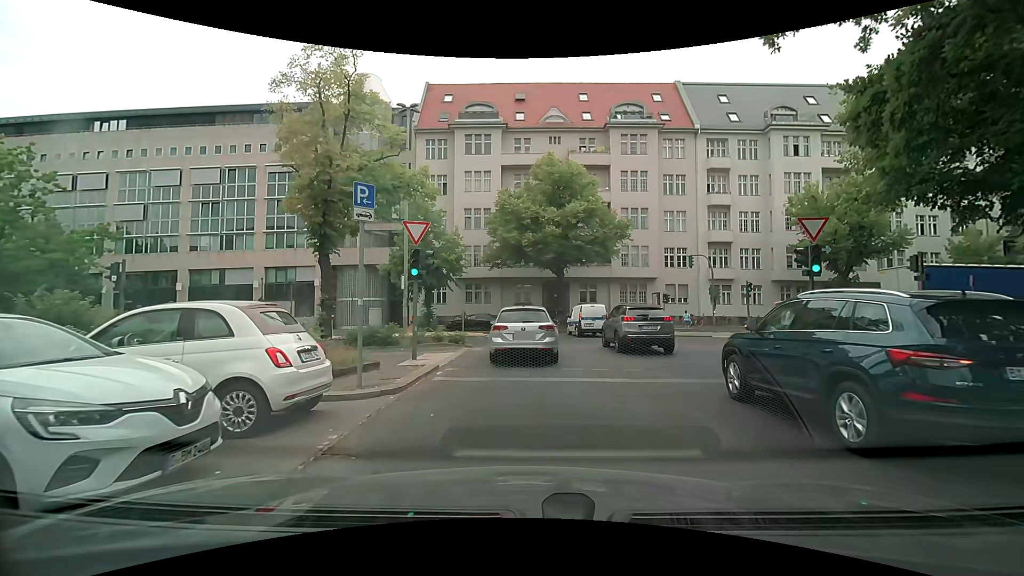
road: tertiary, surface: asphalt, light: Day
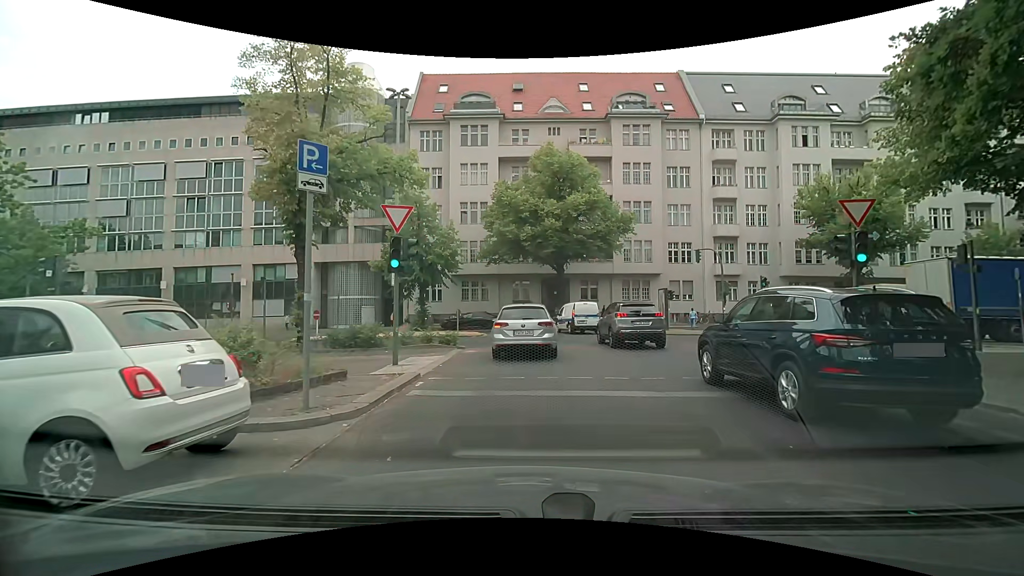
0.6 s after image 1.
(0.0, +2.1) m; -1°
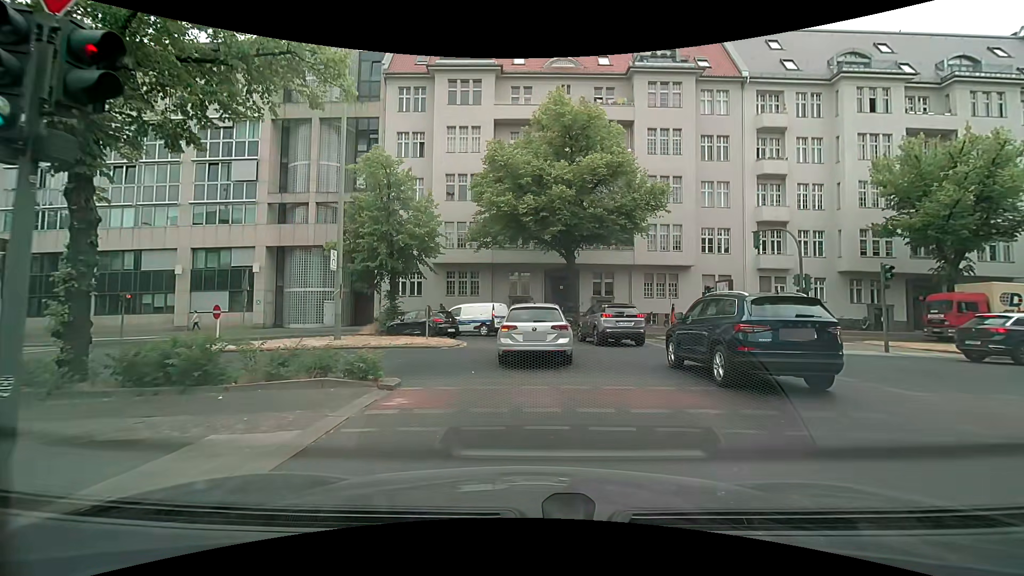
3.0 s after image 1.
(+0.1, +9.5) m; -1°
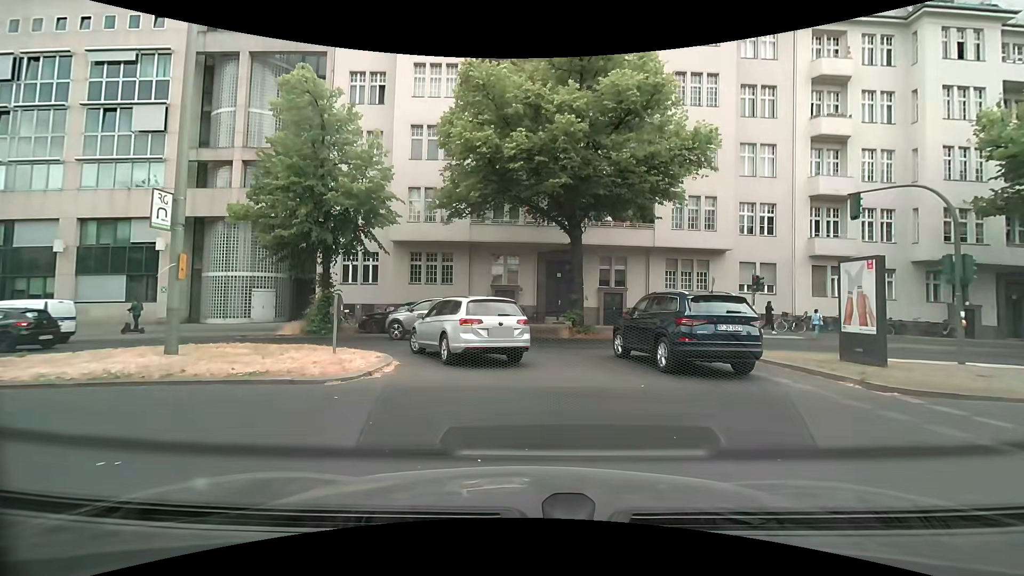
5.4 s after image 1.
(+0.2, +9.3) m; +1°
